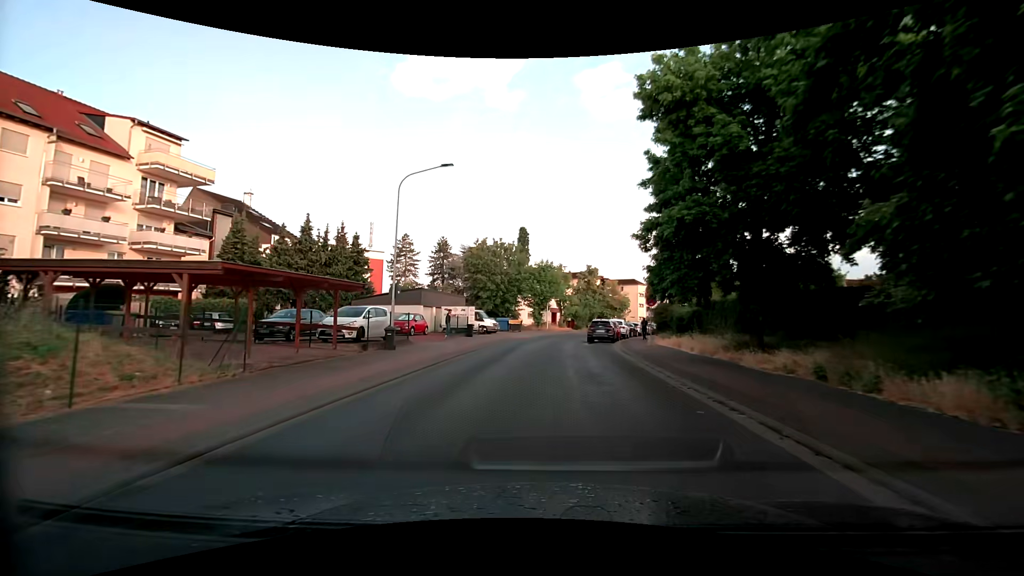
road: tertiary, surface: asphalt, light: Day
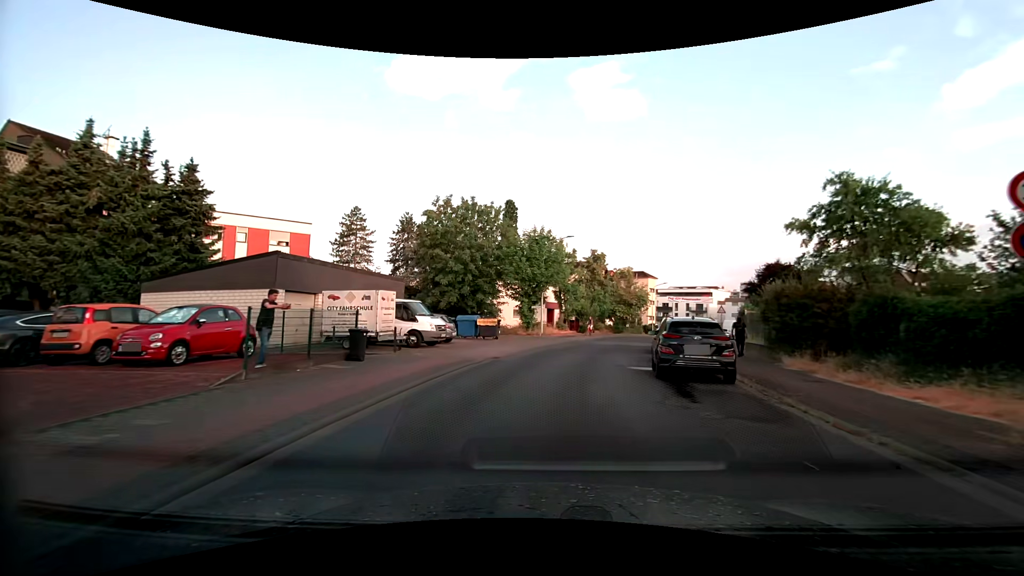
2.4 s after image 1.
(-0.1, +21.3) m; +1°
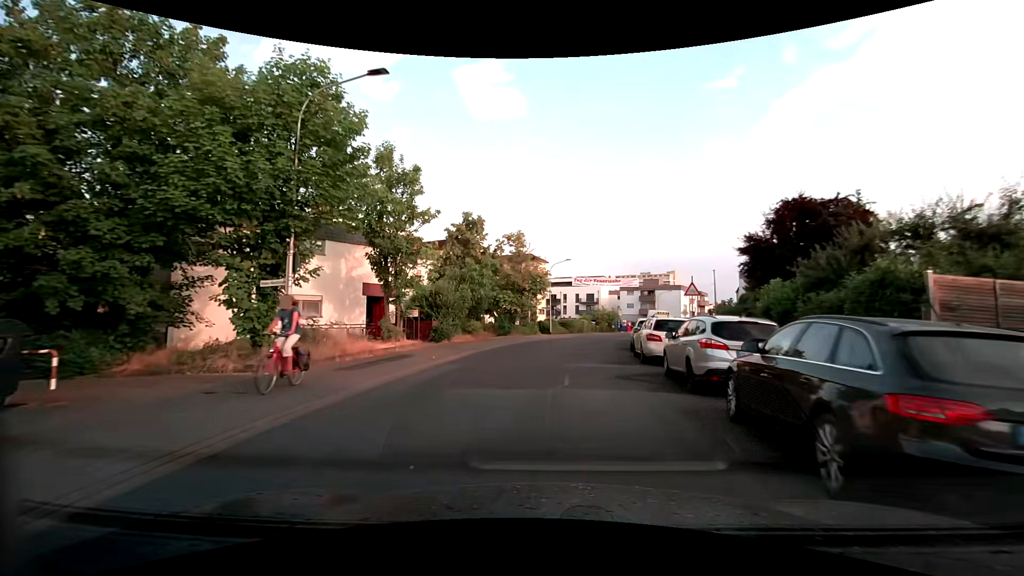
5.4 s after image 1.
(+2.9, +25.2) m; +13°
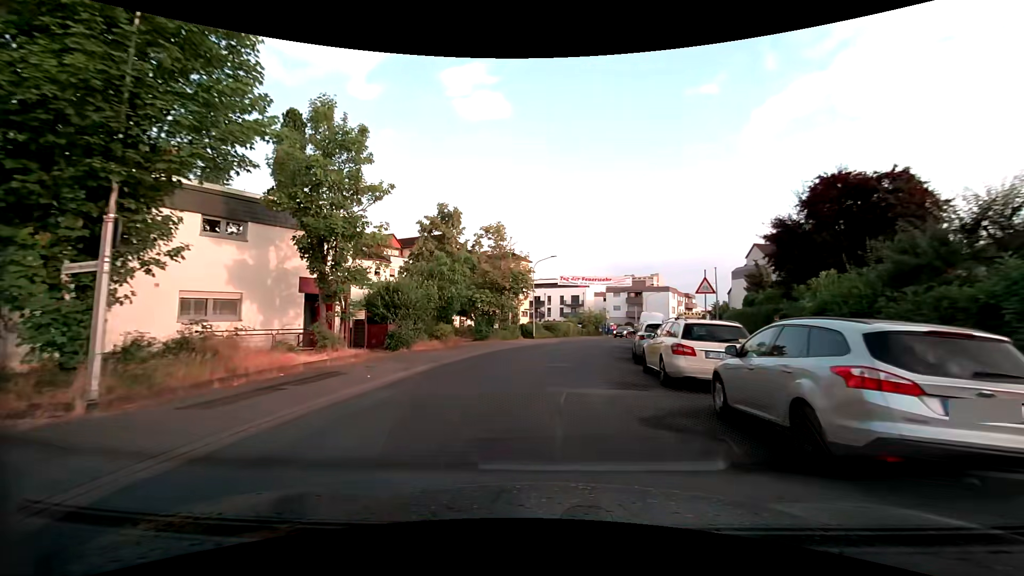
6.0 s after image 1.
(+0.1, +4.9) m; +2°
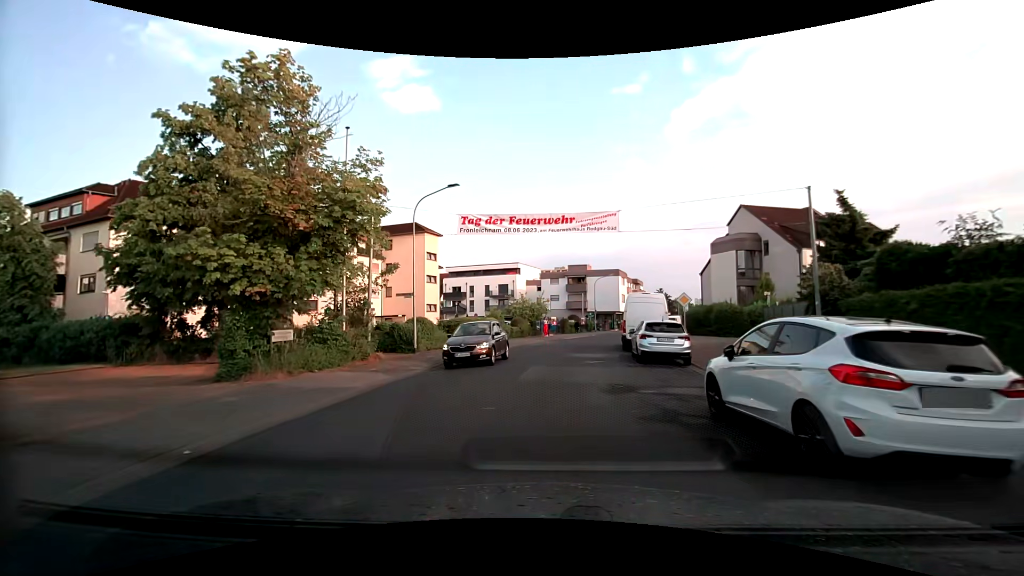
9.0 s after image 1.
(+1.7, +23.3) m; +8°
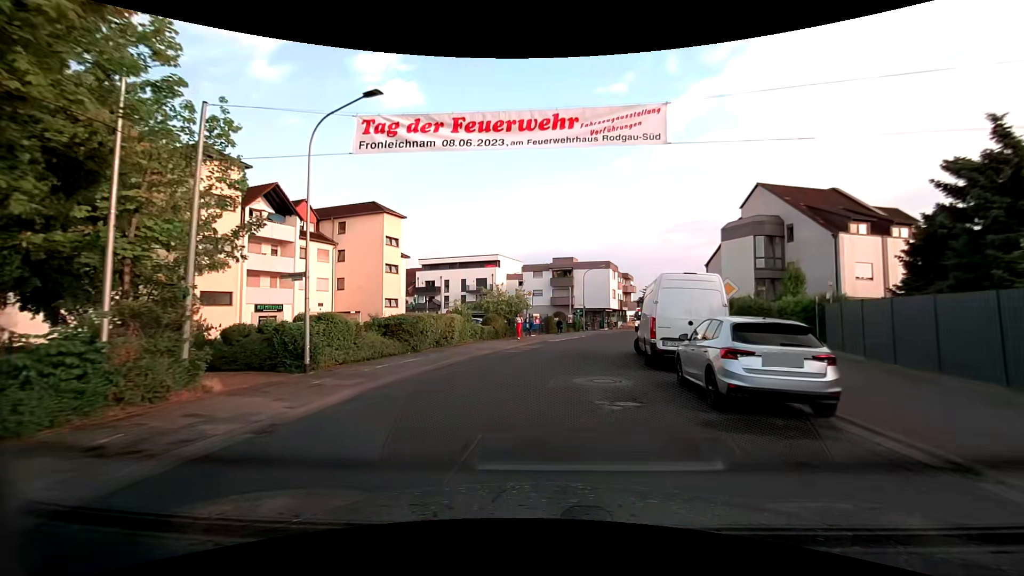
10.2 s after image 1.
(+0.2, +9.0) m; +1°
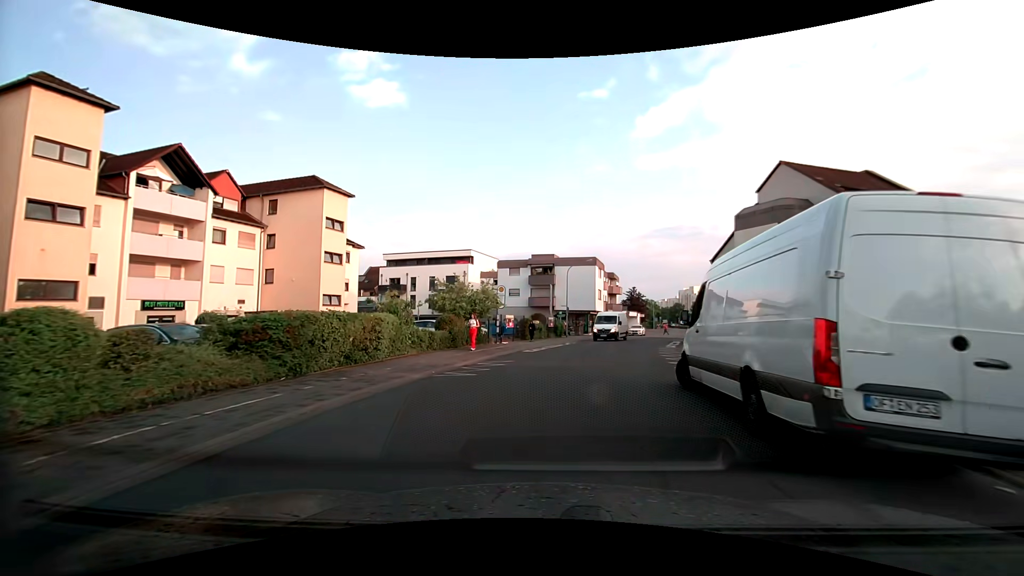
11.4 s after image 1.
(+0.3, +8.9) m; +3°
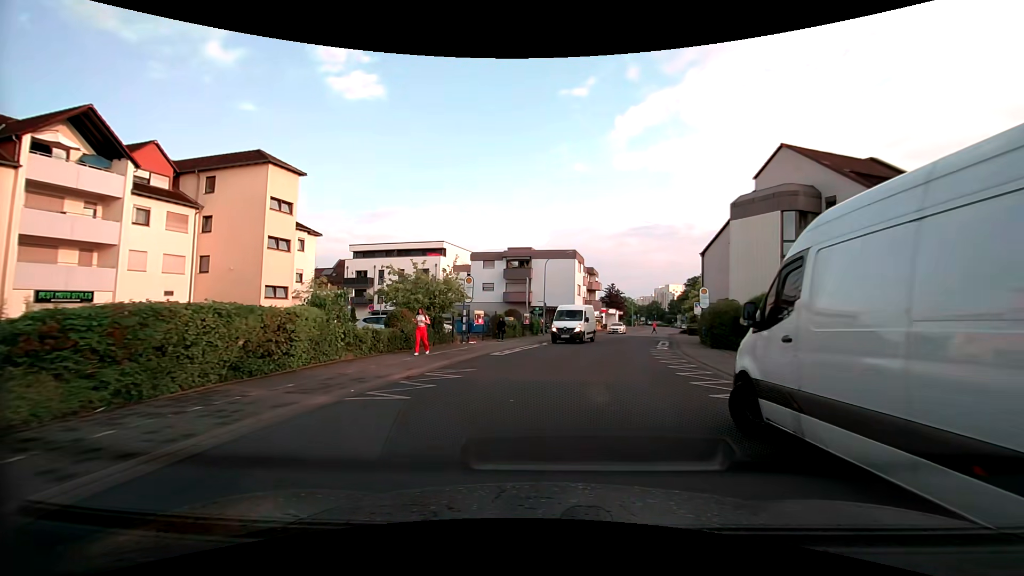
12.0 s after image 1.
(+0.1, +4.4) m; +1°
(+1, +10) (+3, +20) (+6, +29) (+8, +39) (+11, +49) (+14, +58) (+16, +68) (+19, +78) (+22, +87) (+25, +97) m
